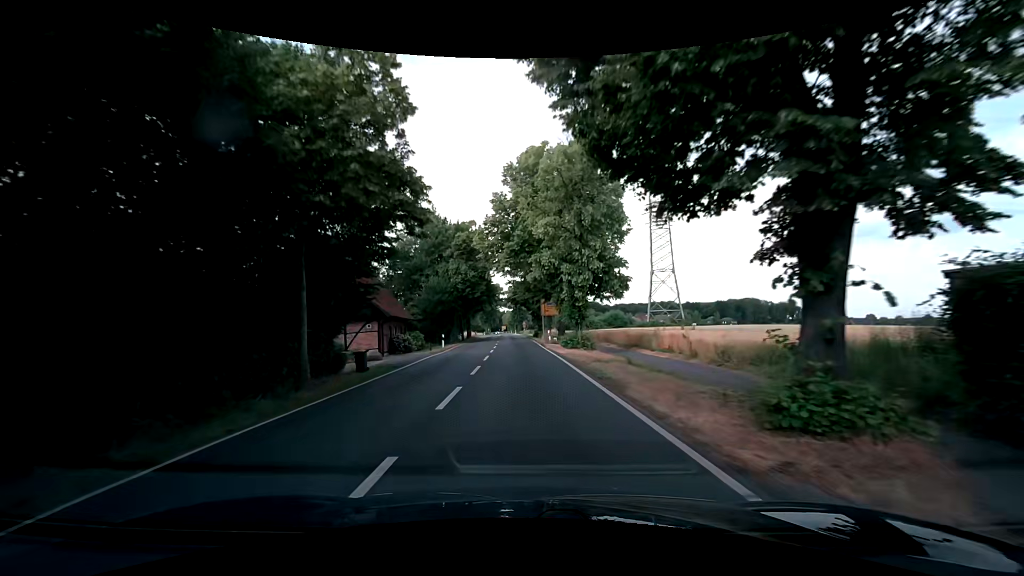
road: secondary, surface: asphalt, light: Day
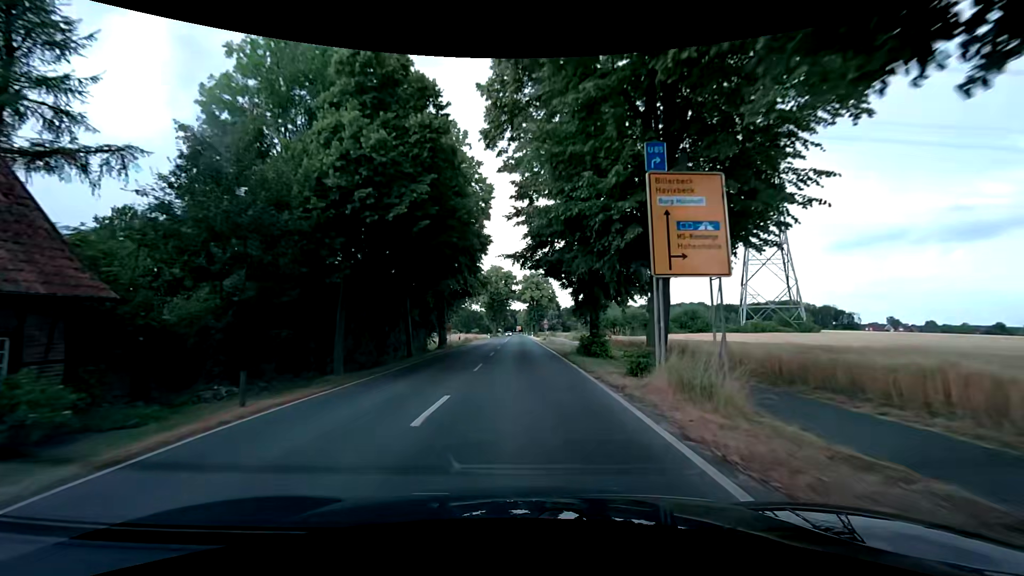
(-0.6, +37.4) m; -2°
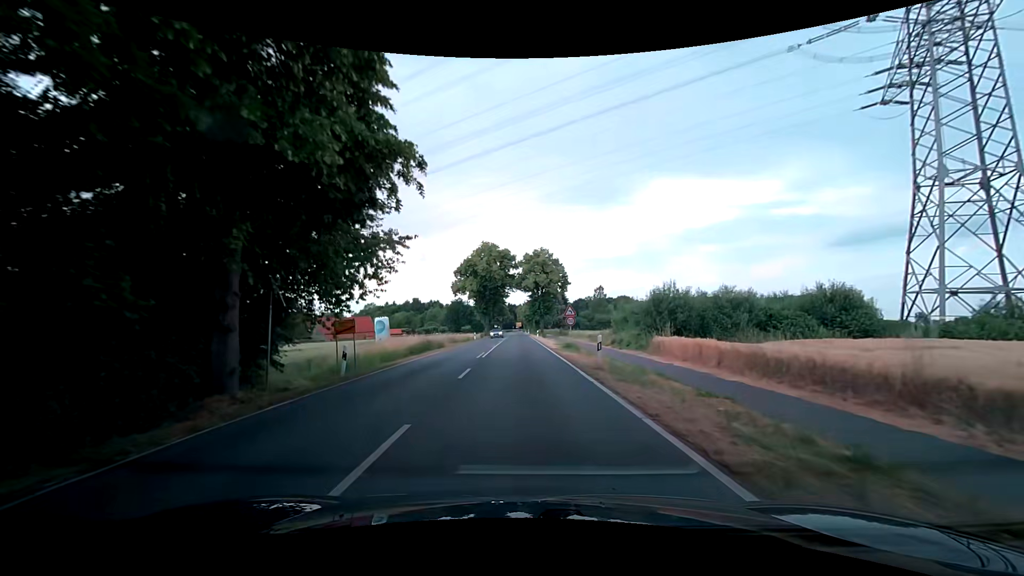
(-0.2, +30.0) m; 0°
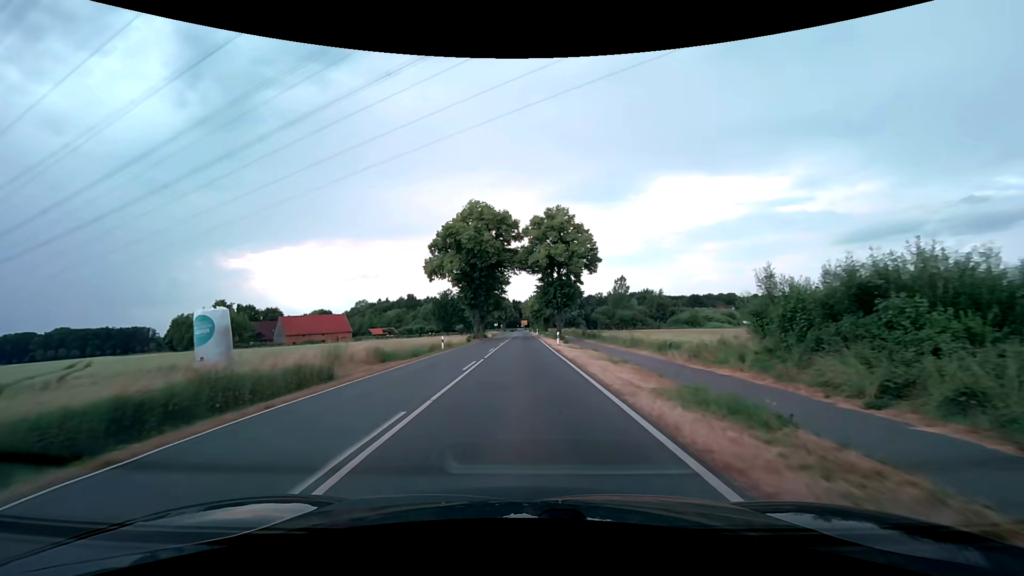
(0.0, +30.1) m; 0°
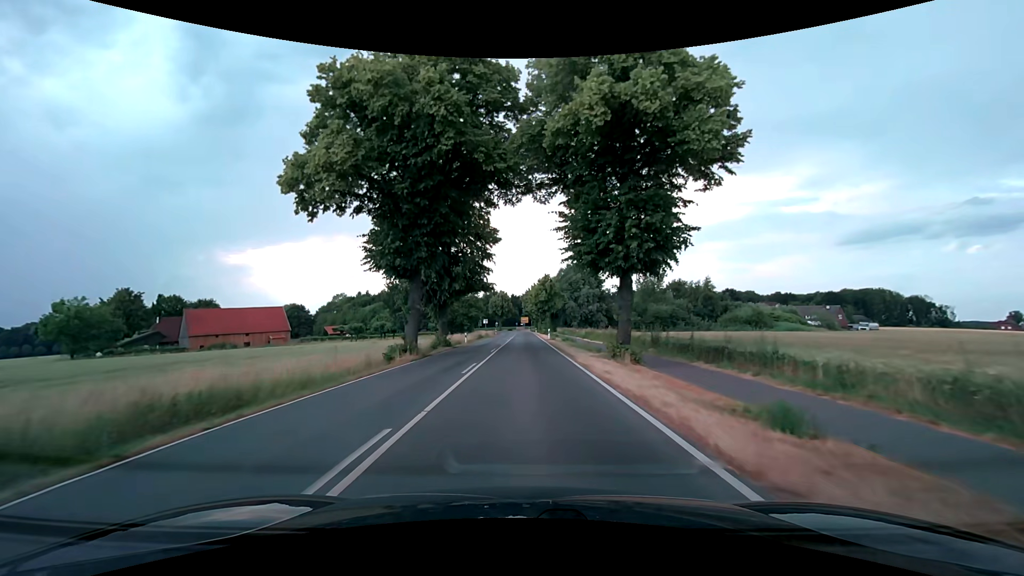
(-0.2, +37.6) m; 0°
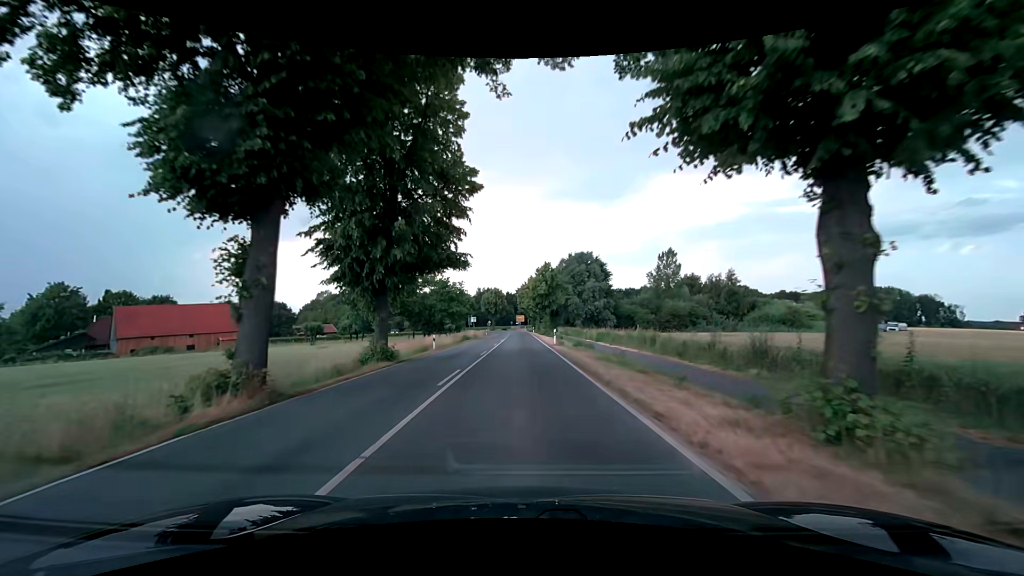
(+0.1, +15.0) m; 0°
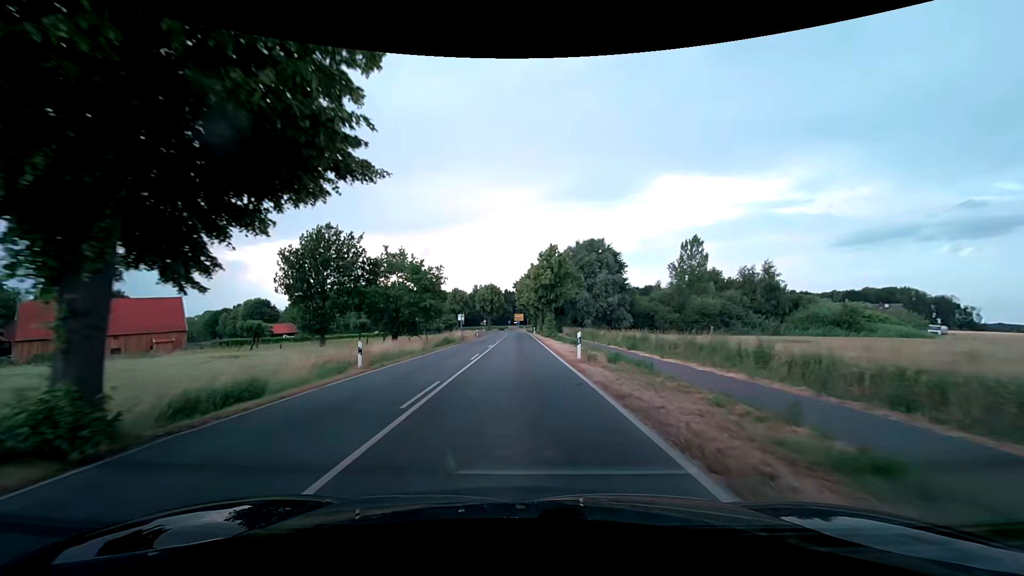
(0.0, +15.0) m; 0°
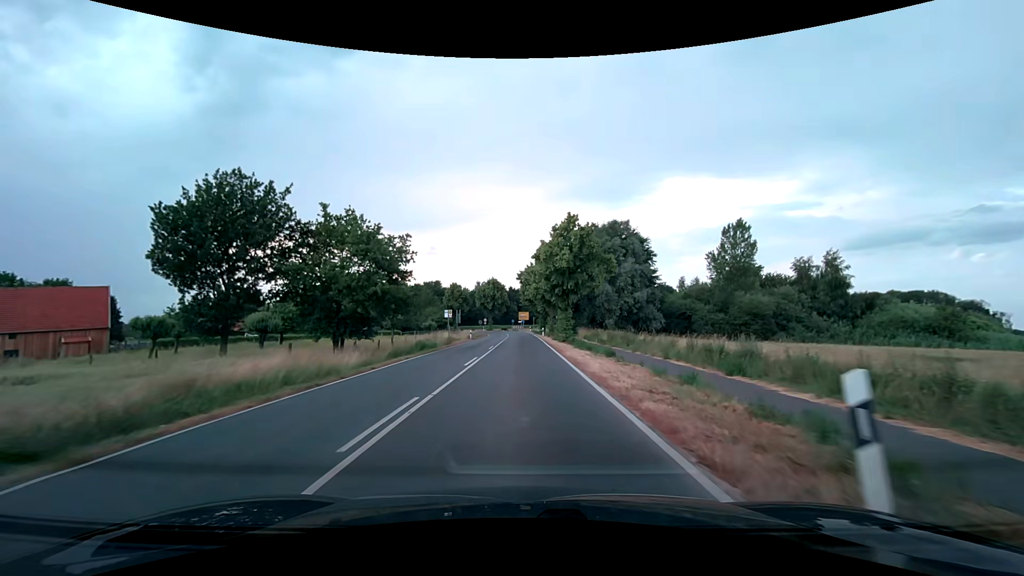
(0.0, +15.0) m; 0°
(0, +10) (0, +20) (0, +30) (0, +40) (0, +50) (-1, +60) (-1, +70) (-1, +80) (-2, +90) (-4, +100) m
